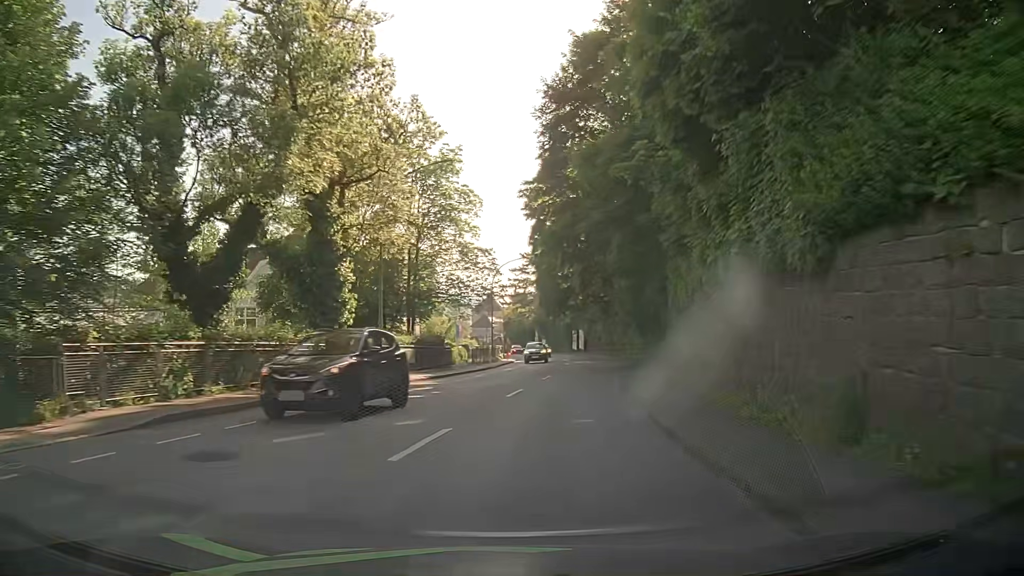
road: tertiary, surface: asphalt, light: Day
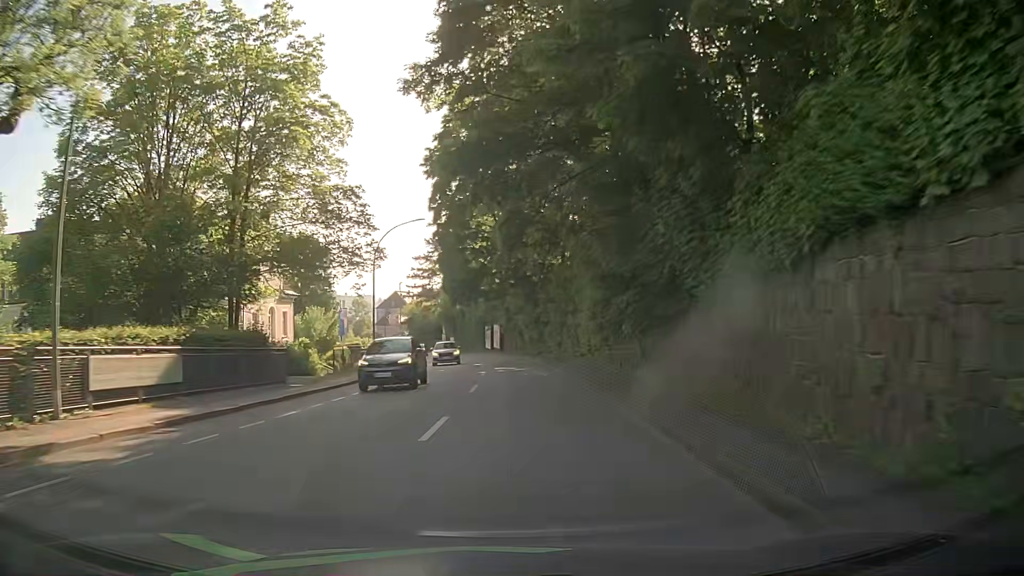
(+1.2, +17.2) m; +7°
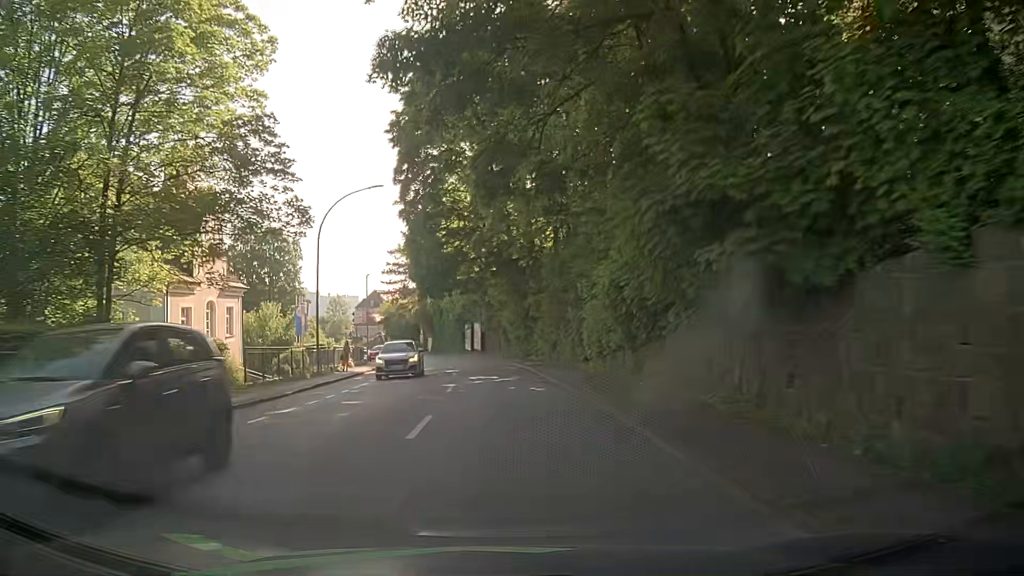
(+0.2, +9.0) m; +2°
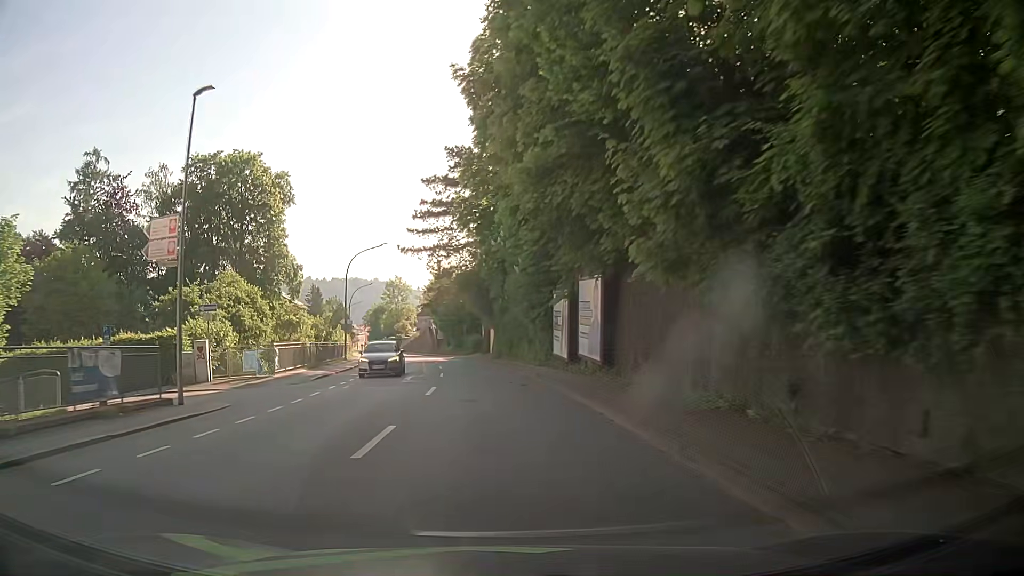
(-2.2, +46.7) m; -7°
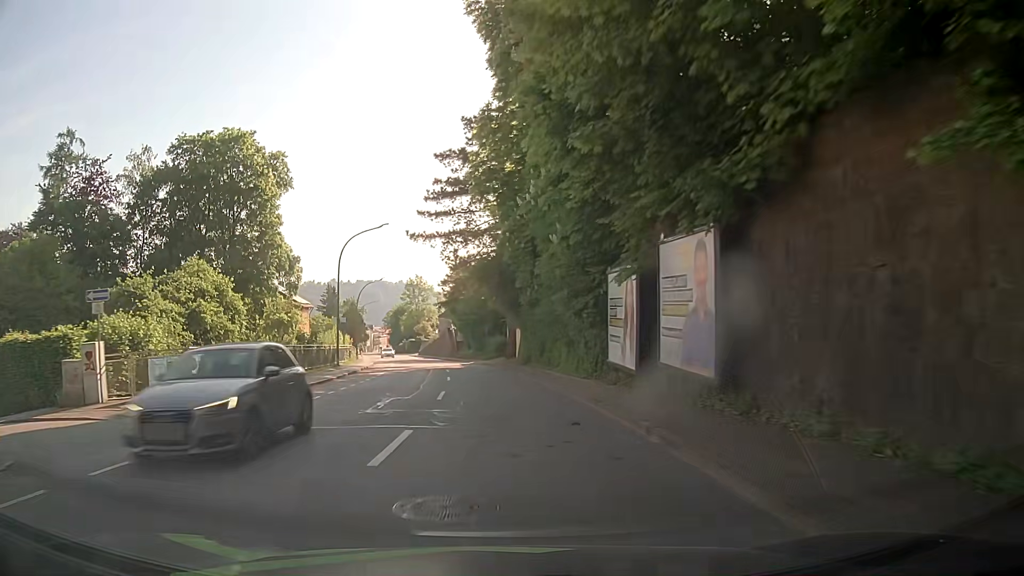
(-0.2, +9.5) m; -3°
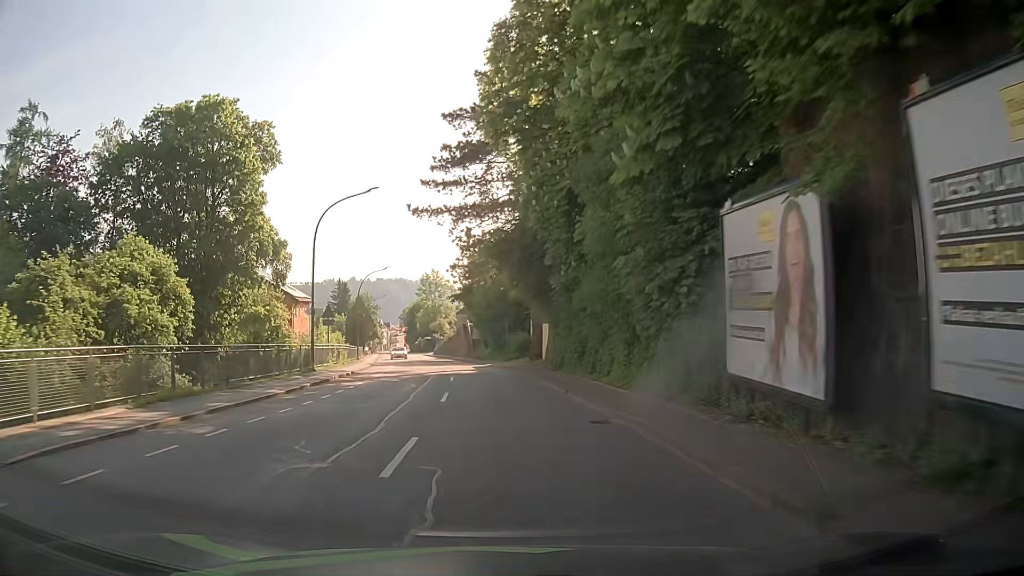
(-0.1, +9.6) m; -1°
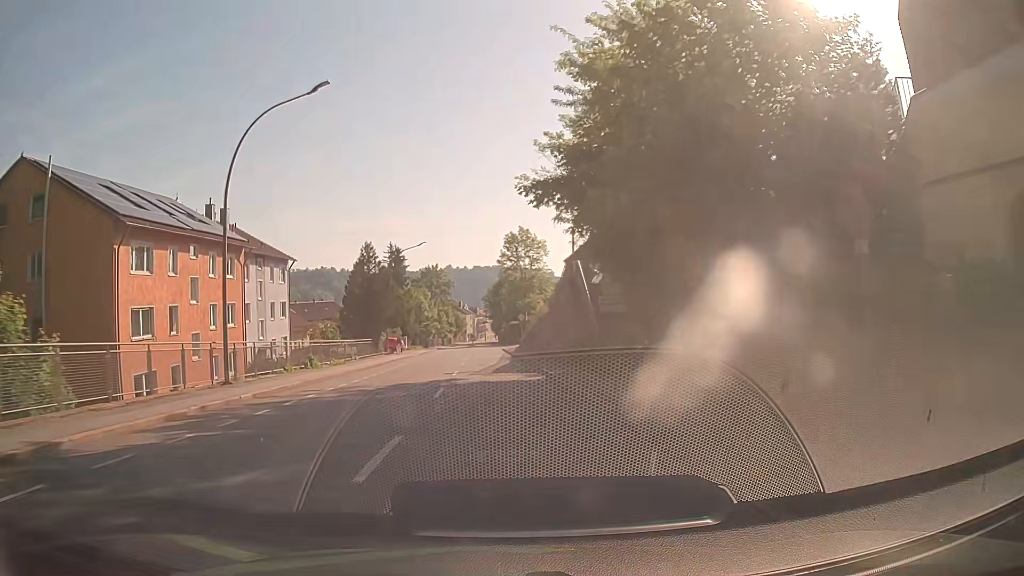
(-3.1, +45.5) m; -9°
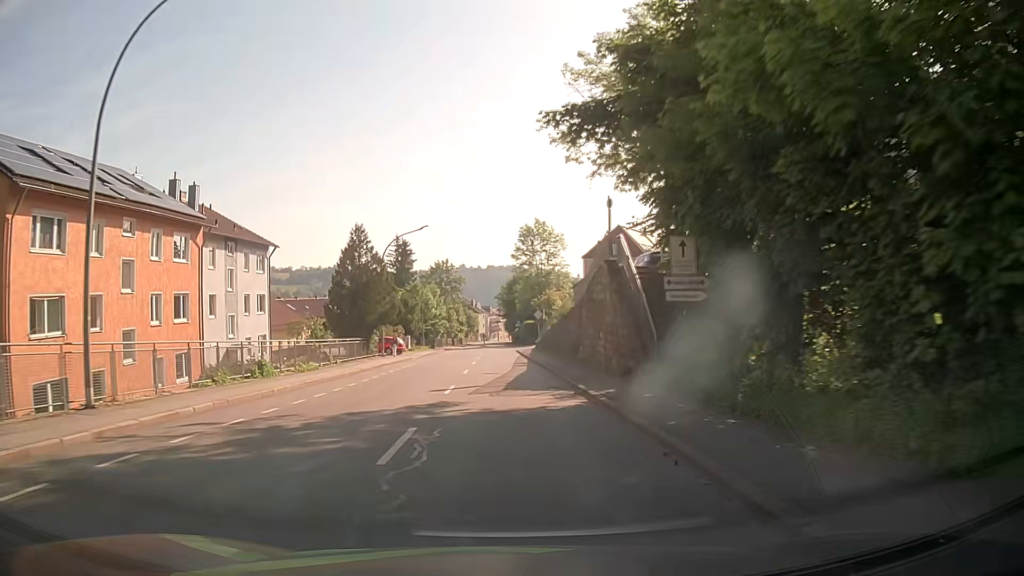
(-0.1, +7.8) m; -1°
(0, +10) (0, +20) (0, +30) (-1, +40) (-1, +50) (-1, +60) (-1, +70) (-1, +80) (-1, +90) (-1, +100) m
